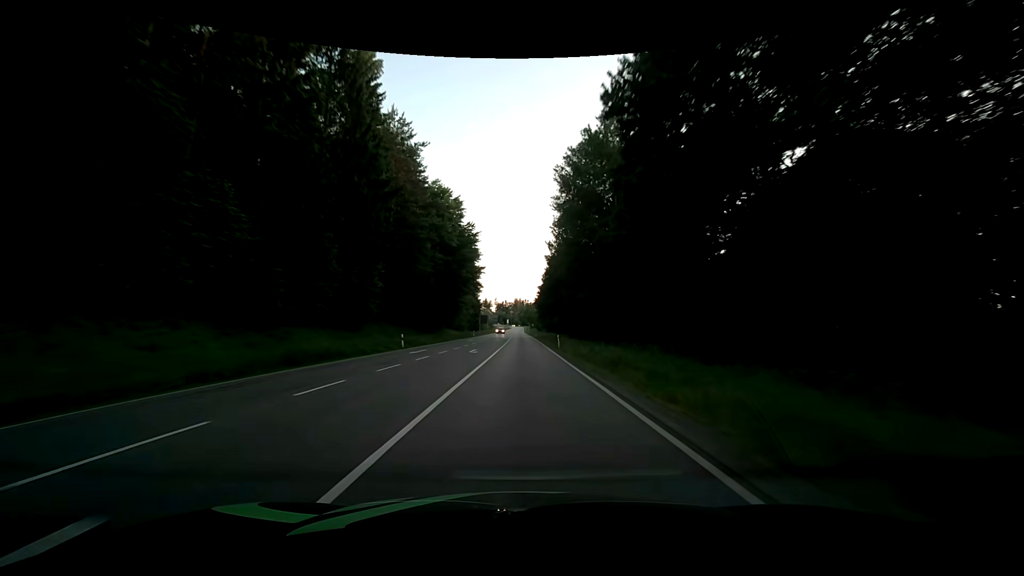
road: secondary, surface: asphalt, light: Day
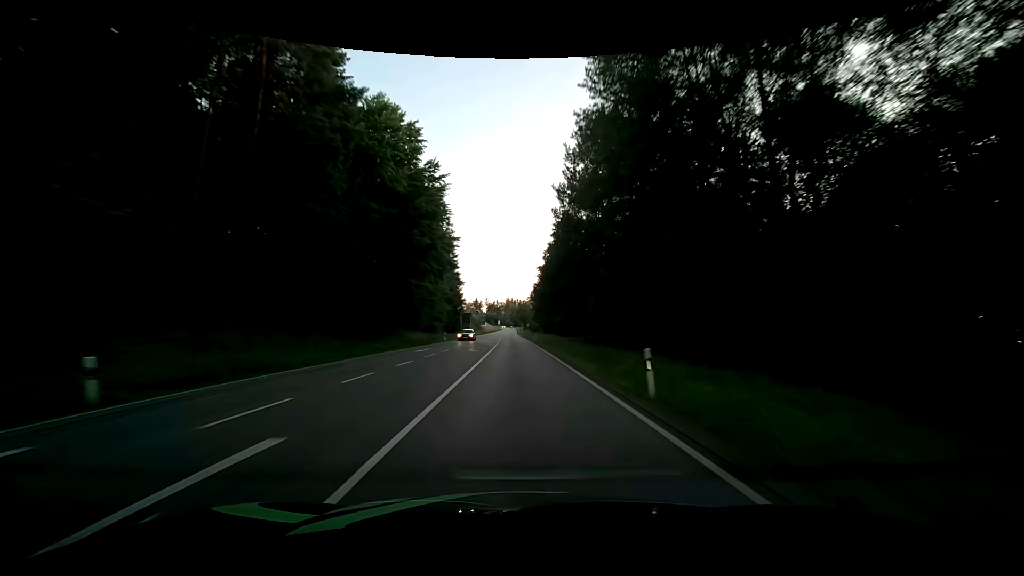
(+0.3, +27.3) m; +1°
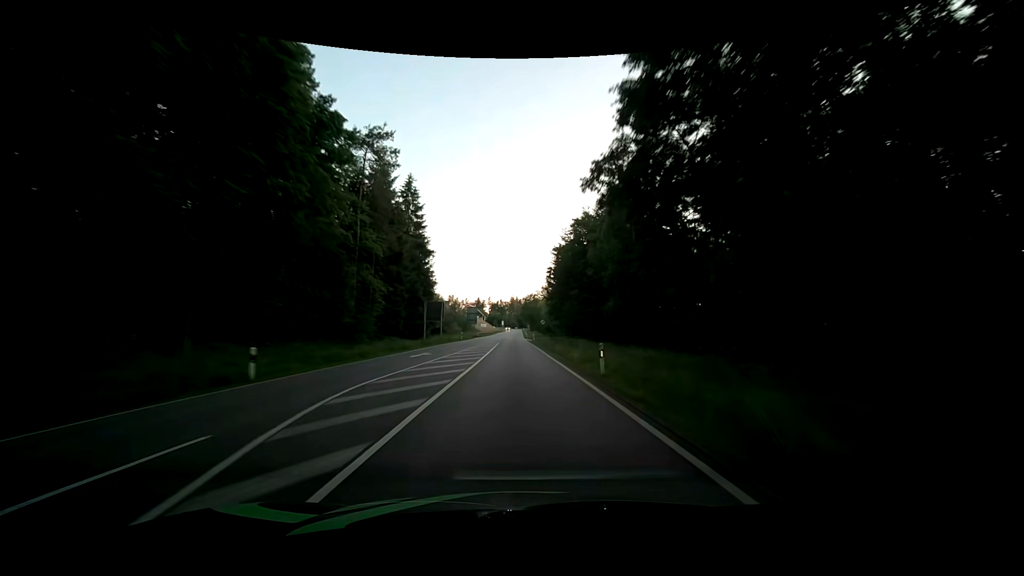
(-0.2, +45.6) m; -1°
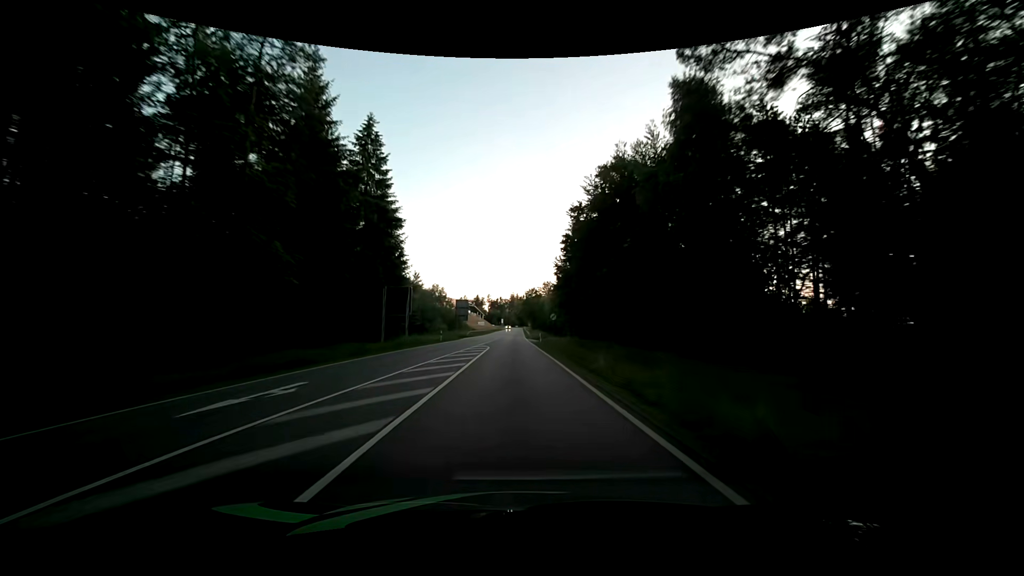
(+0.3, +18.2) m; 0°
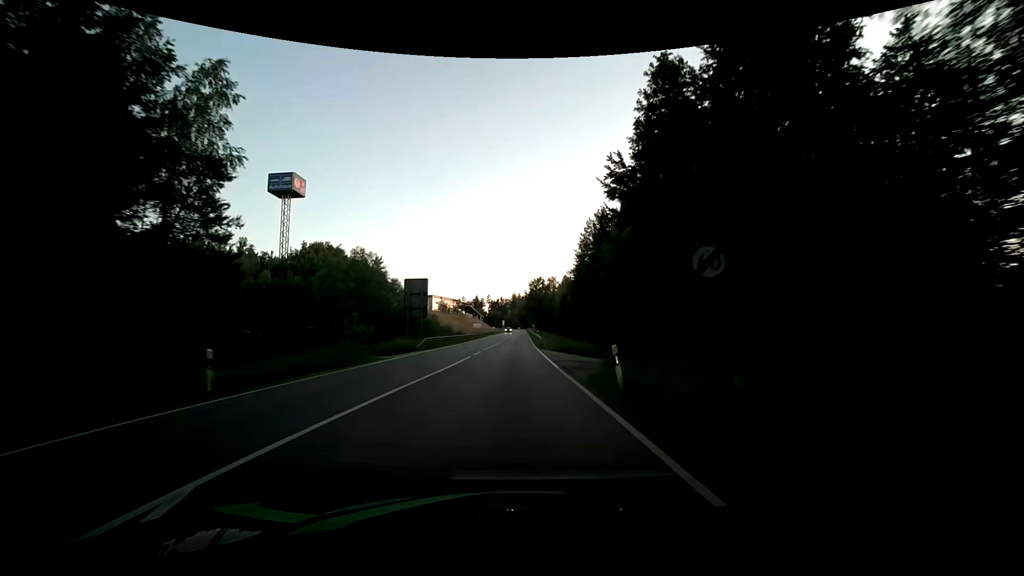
(+0.1, +36.5) m; -1°
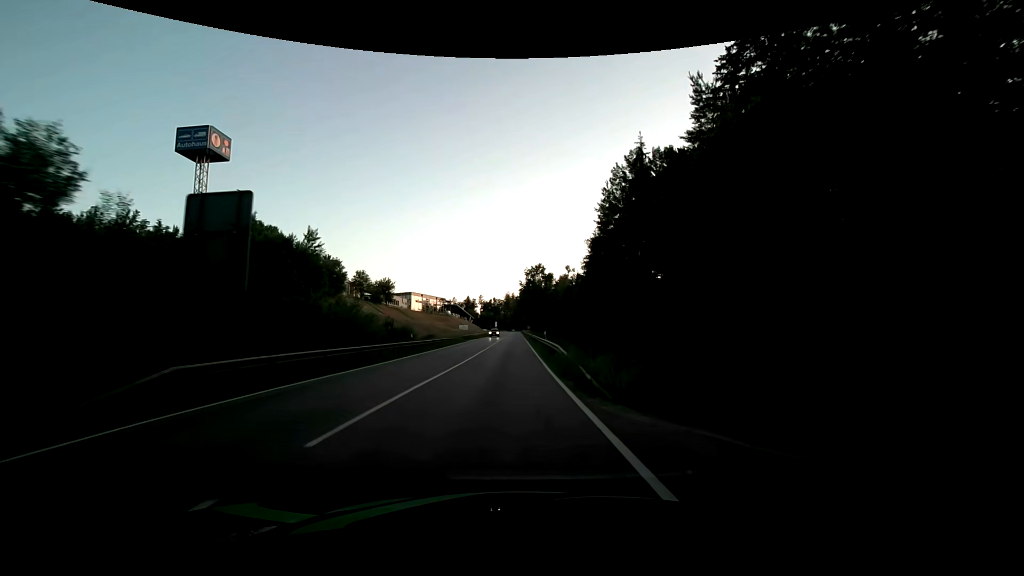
(+0.6, +27.3) m; +1°
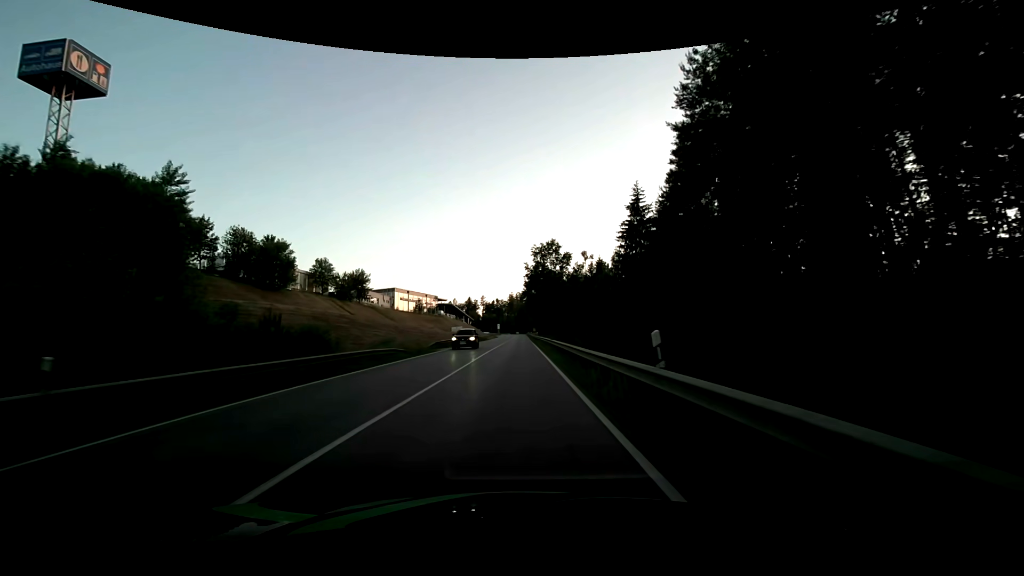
(0.0, +27.3) m; 0°
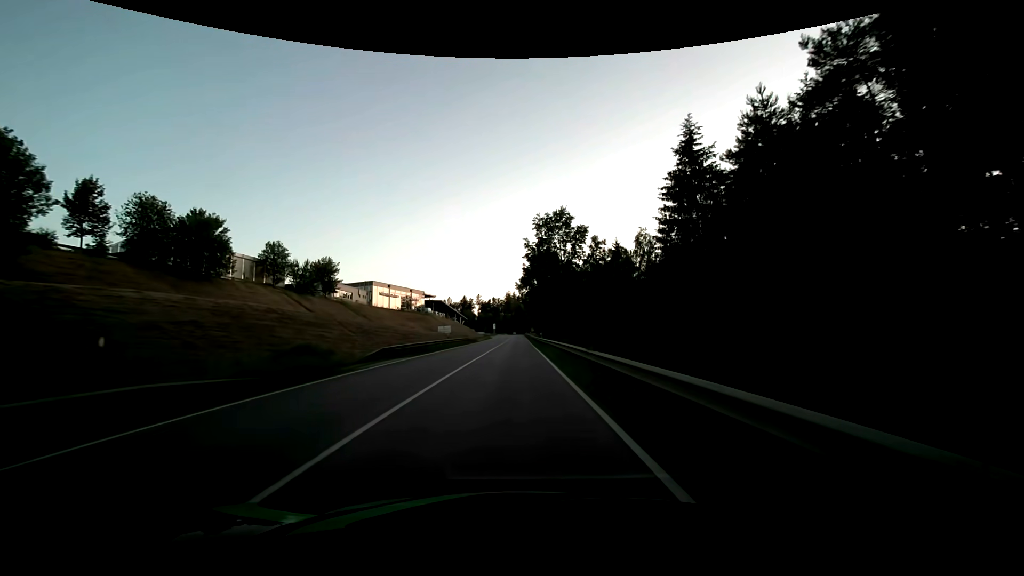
(0.0, +18.2) m; 0°
(0, +10) (0, +20) (0, +30) (0, +40) (0, +50) (0, +60) (0, +70) (0, +80) (0, +90) (0, +100) m
